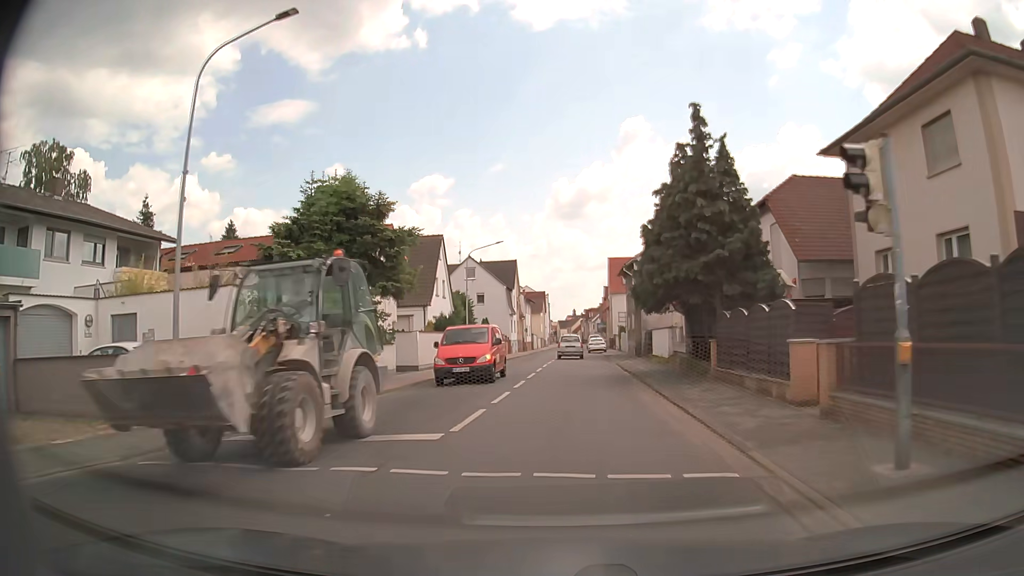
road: tertiary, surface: asphalt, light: Day
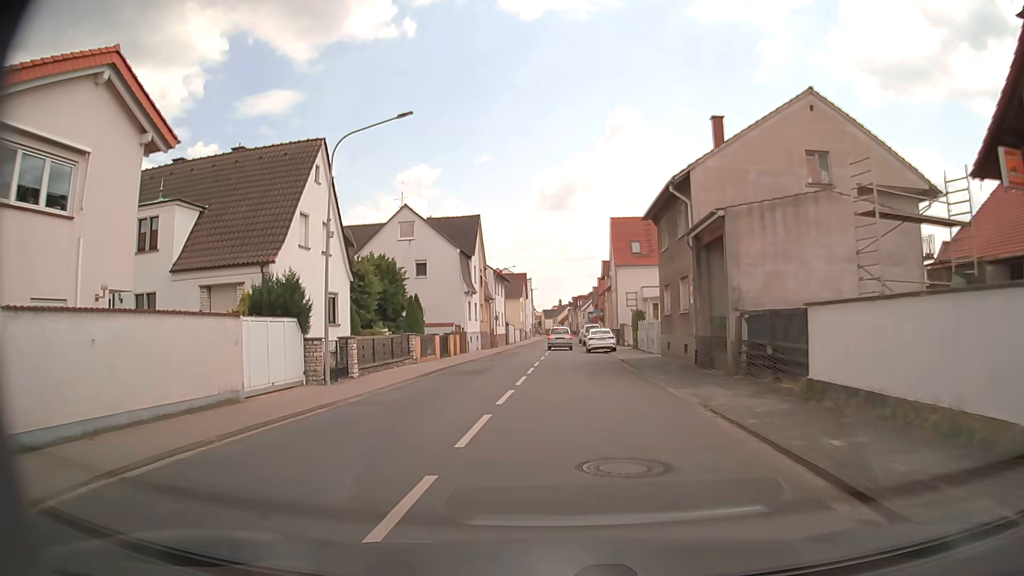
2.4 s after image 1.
(+0.4, +24.3) m; +2°
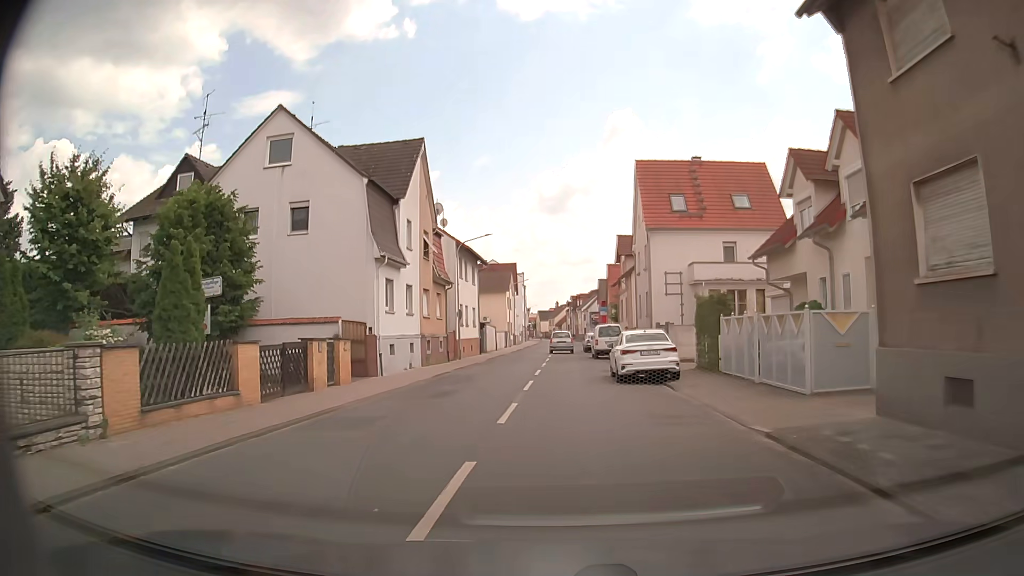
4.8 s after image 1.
(-0.1, +21.8) m; 0°
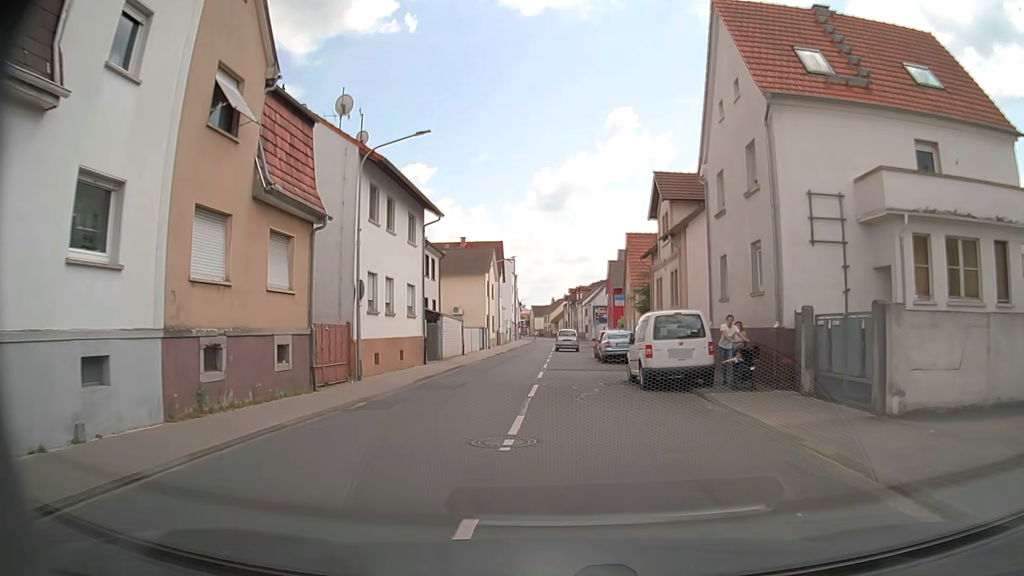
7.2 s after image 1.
(-0.2, +20.7) m; 0°
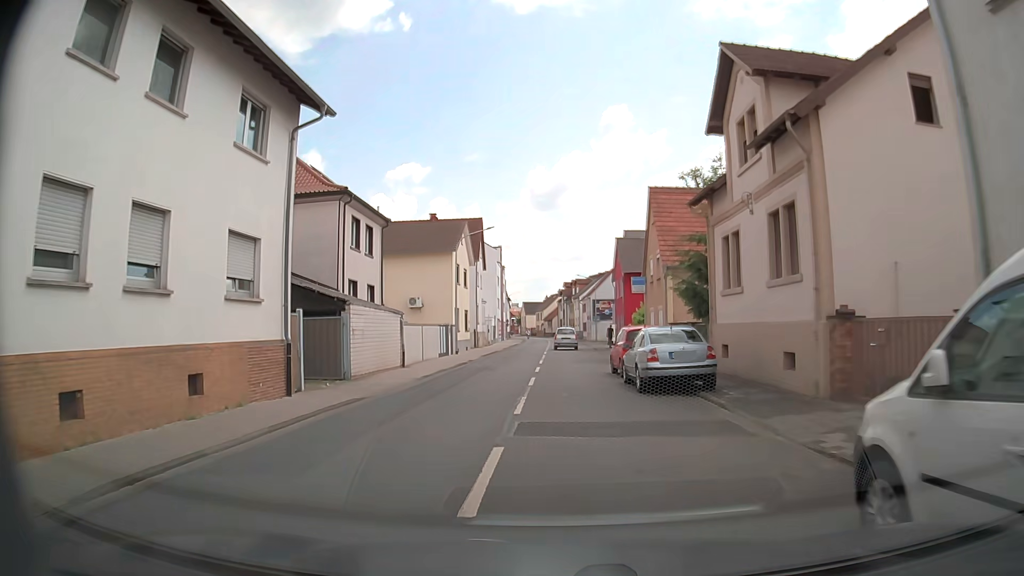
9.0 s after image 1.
(+0.2, +15.2) m; 0°
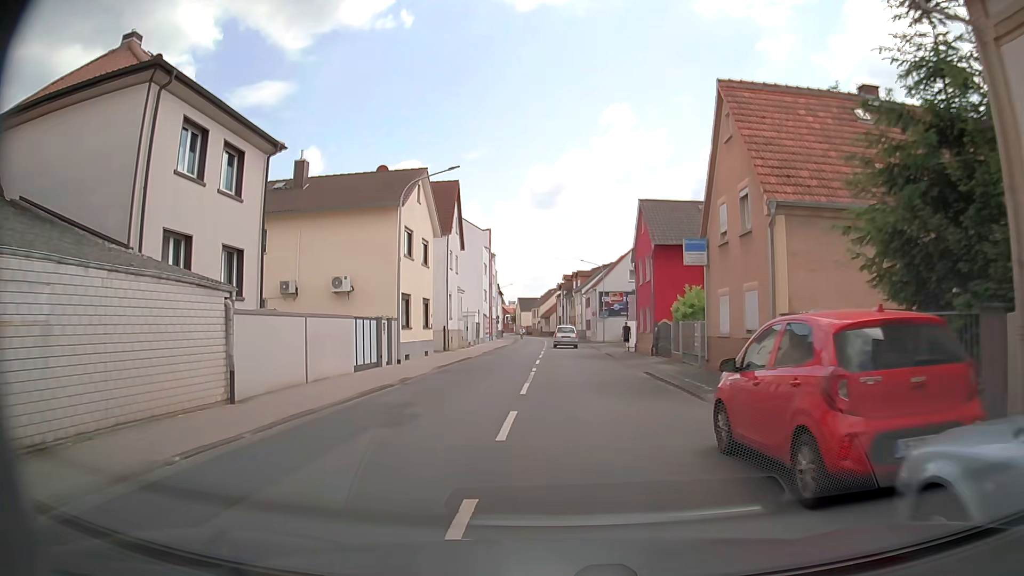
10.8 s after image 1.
(0.0, +14.9) m; 0°
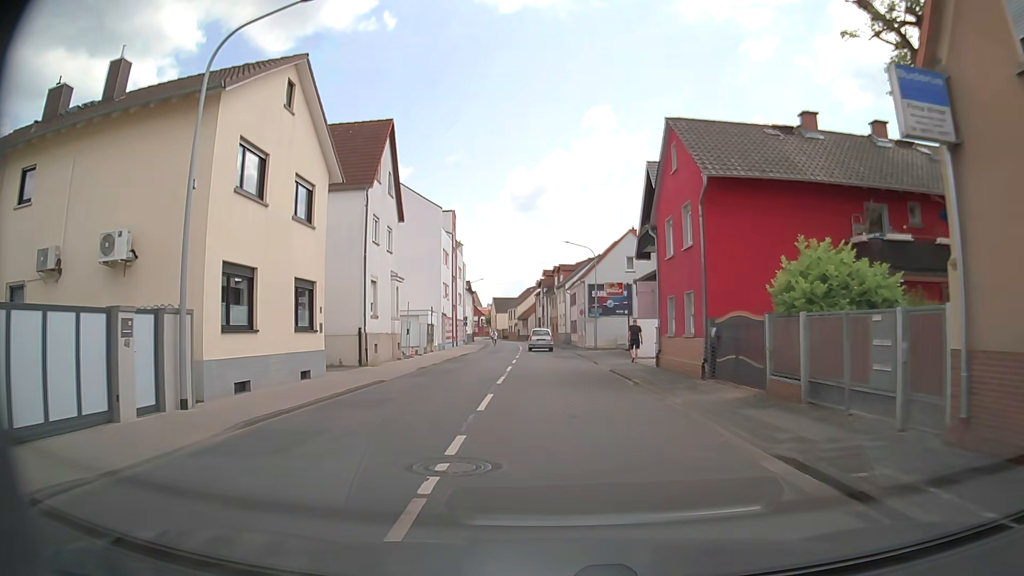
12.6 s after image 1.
(+0.2, +14.9) m; +2°
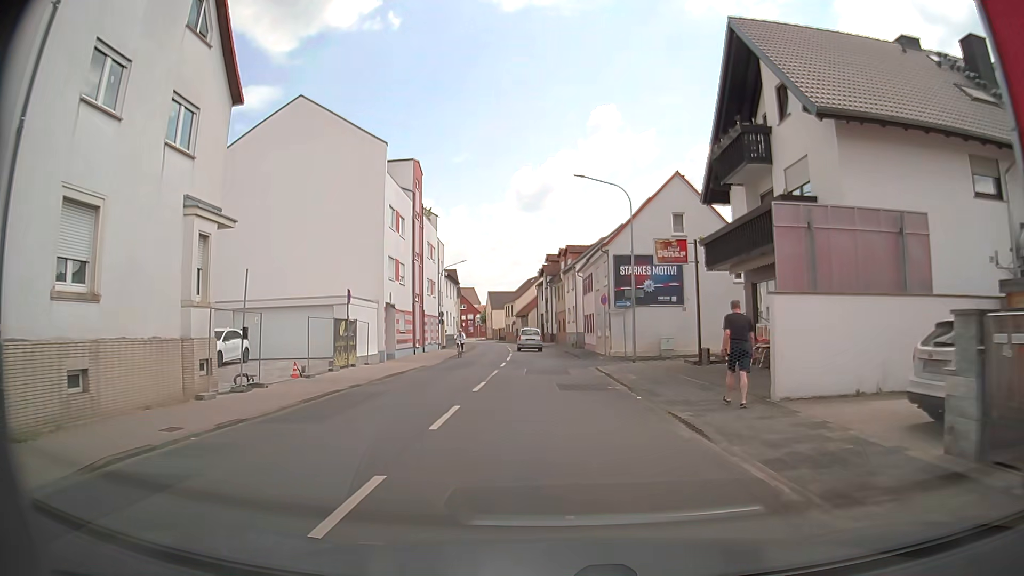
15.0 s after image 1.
(-0.2, +20.4) m; -2°
(0, +10) (0, +20) (0, +30) (0, +40) (-1, +50) (-2, +60) (-2, +70) (-4, +80) (-6, +90) (-8, +99) m
